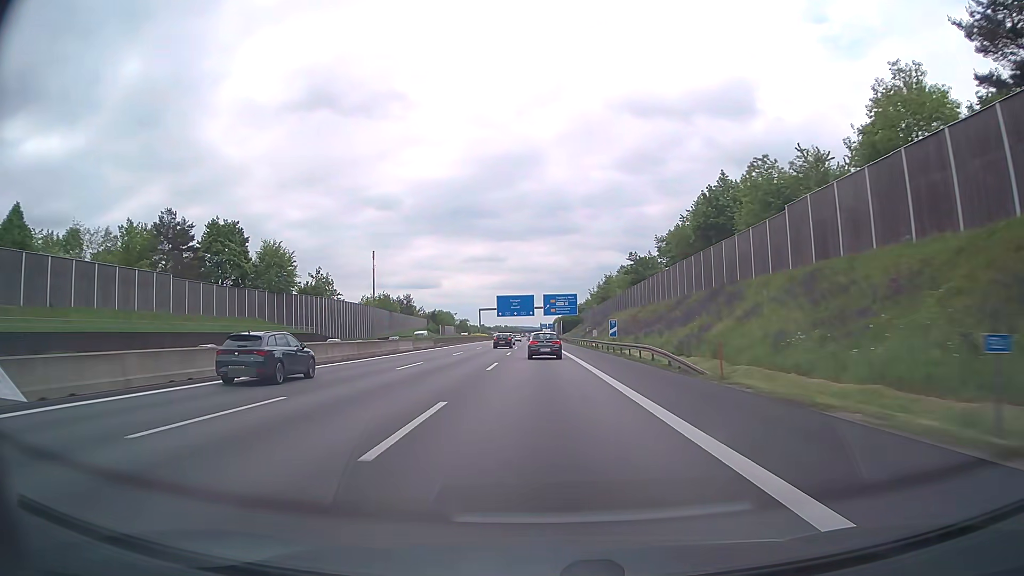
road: motorway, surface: asphalt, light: Day
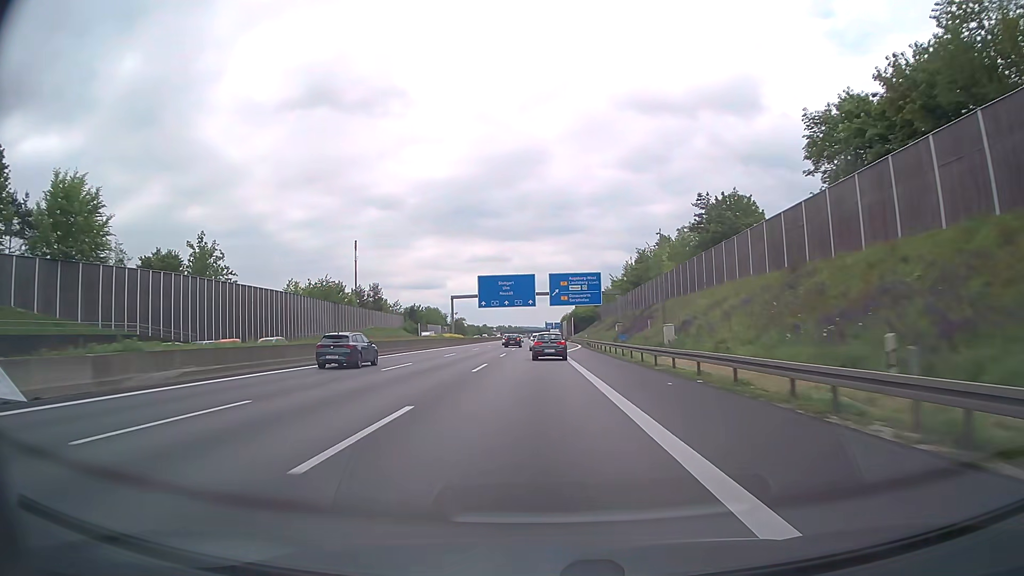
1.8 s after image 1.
(-0.1, +55.1) m; 0°
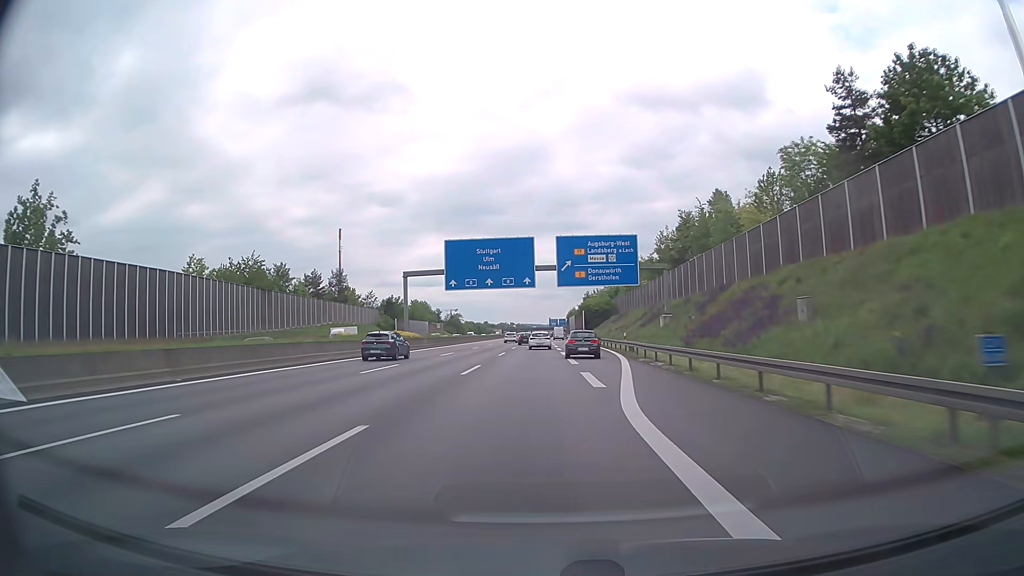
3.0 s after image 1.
(-0.1, +36.7) m; 0°
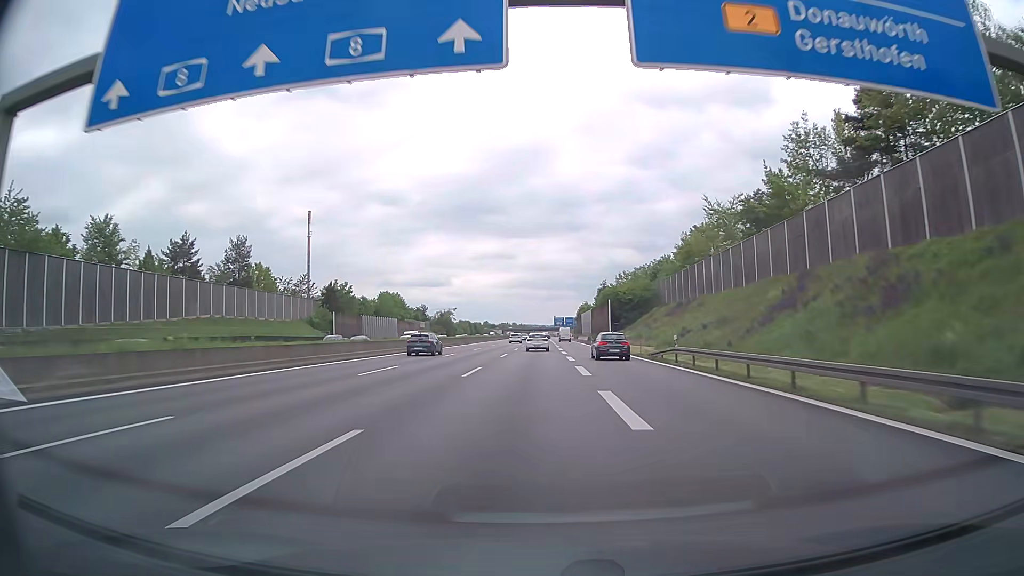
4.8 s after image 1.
(-0.2, +55.0) m; 0°
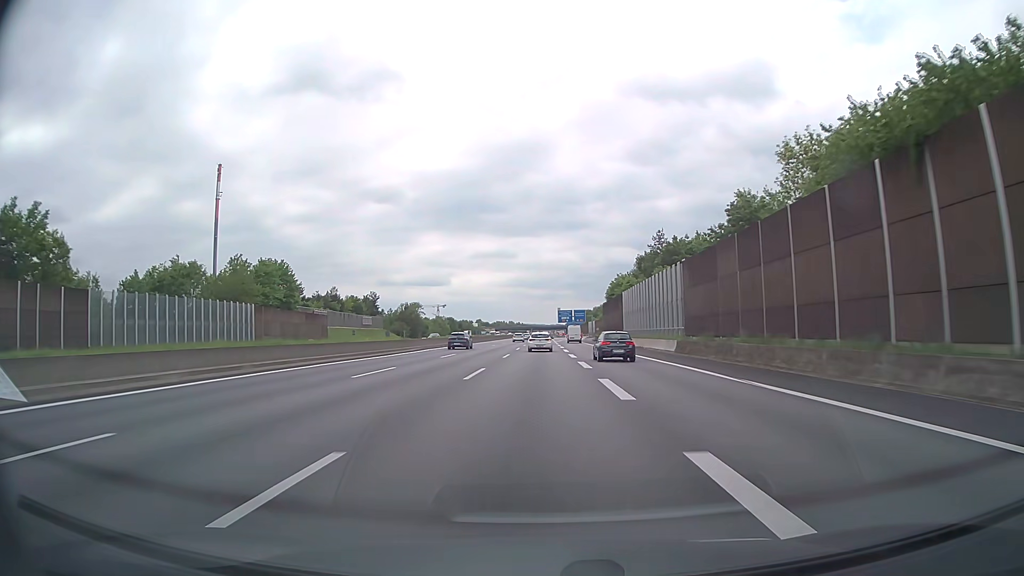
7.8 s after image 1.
(-0.4, +92.2) m; 0°
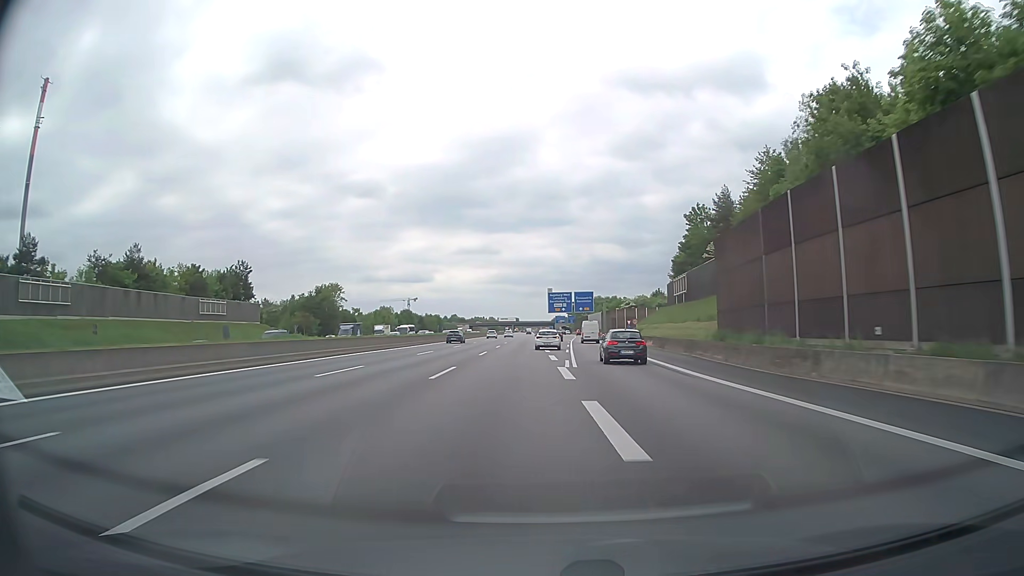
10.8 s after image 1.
(+0.7, +90.5) m; +1°
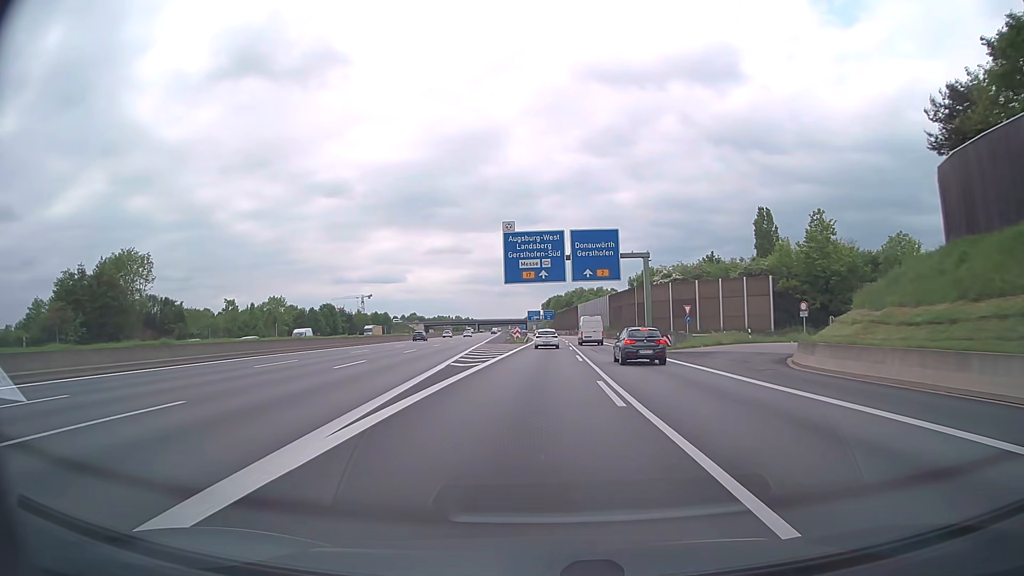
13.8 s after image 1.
(+2.0, +84.6) m; +2°
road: motorway_link
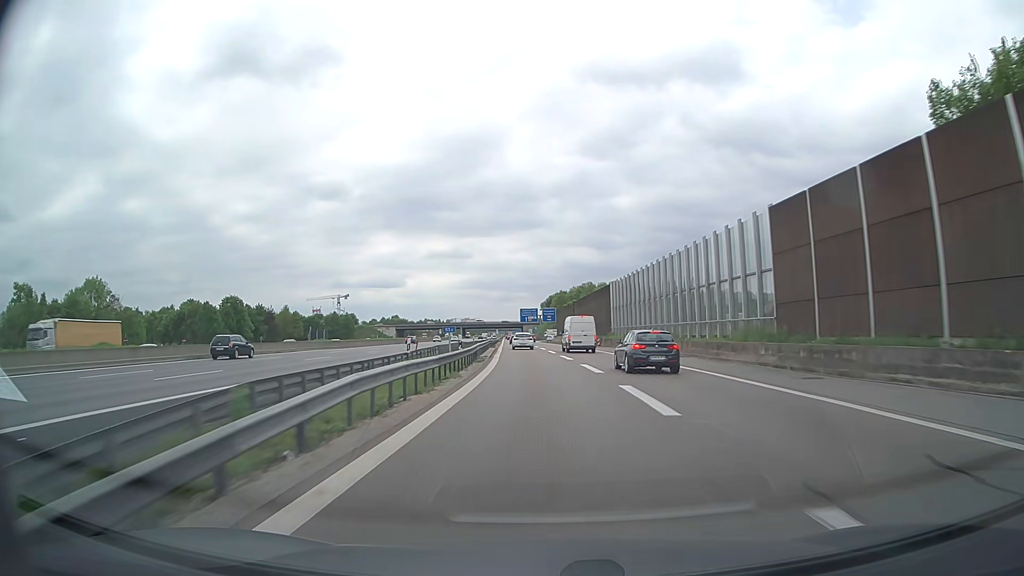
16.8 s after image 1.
(+0.7, +76.9) m; 0°
(0, +10) (0, +20) (0, +30) (-1, +40) (-1, +50) (-2, +60) (-2, +70) (-3, +80) (-4, +90) (-4, +100) m
